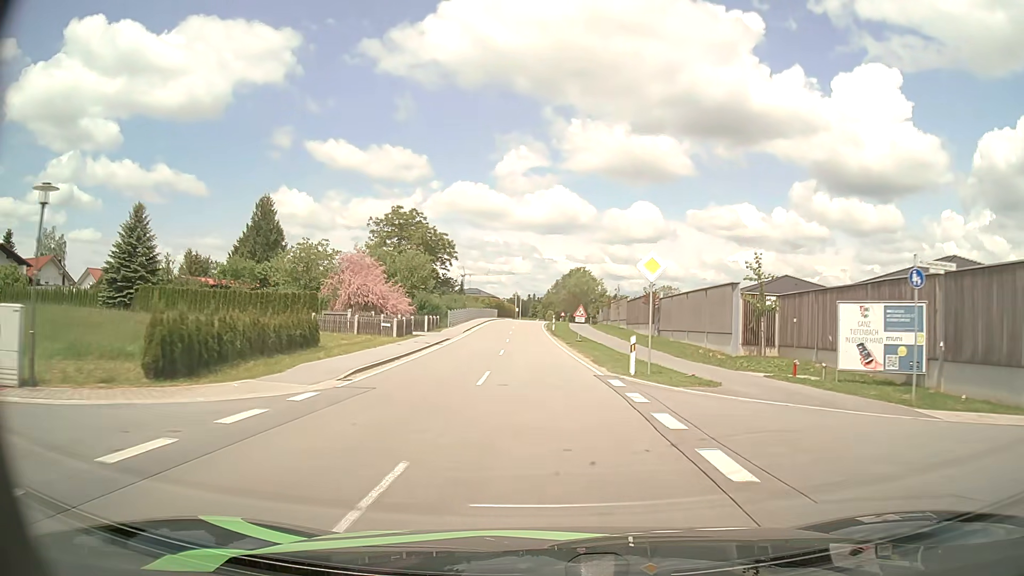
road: tertiary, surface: asphalt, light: Day
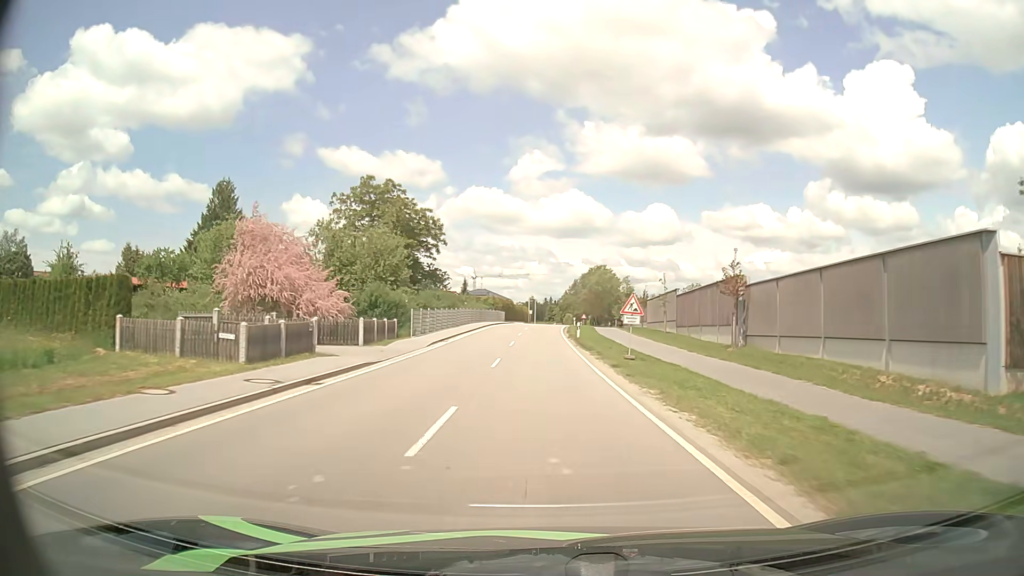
(-0.3, +20.0) m; -1°
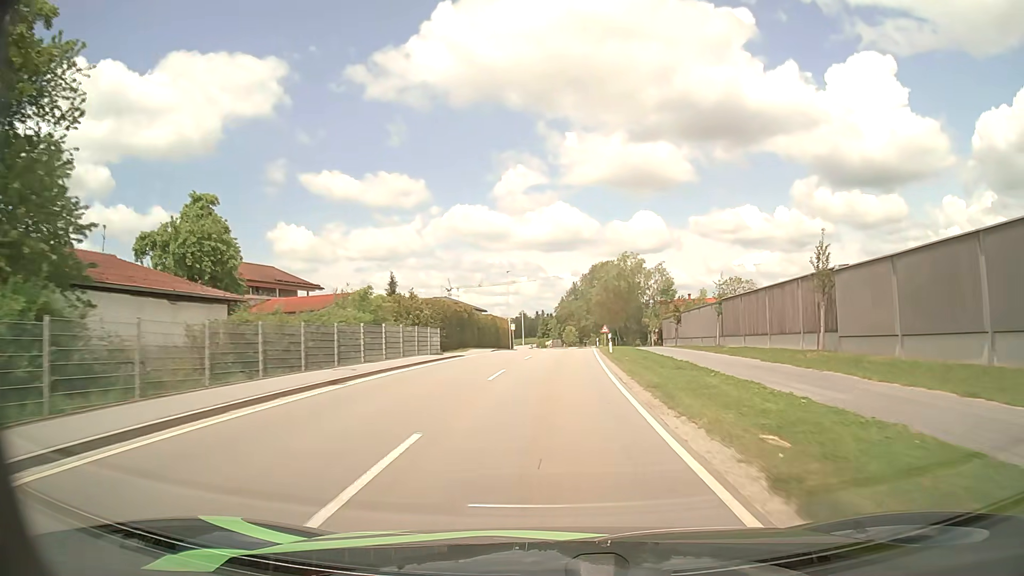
(-0.4, +50.5) m; 0°
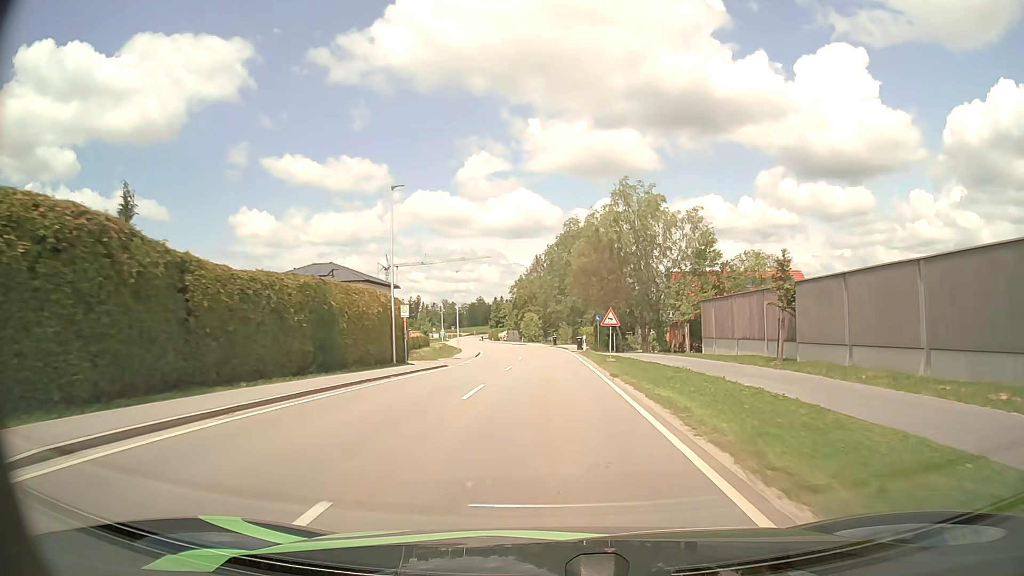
(+1.2, +39.0) m; +3°
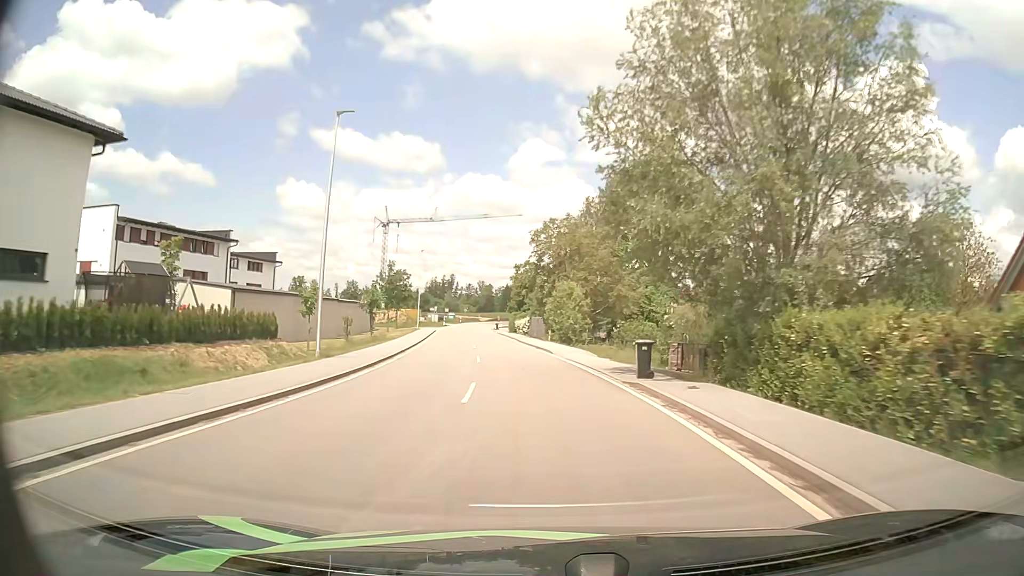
(-0.6, +49.6) m; -3°
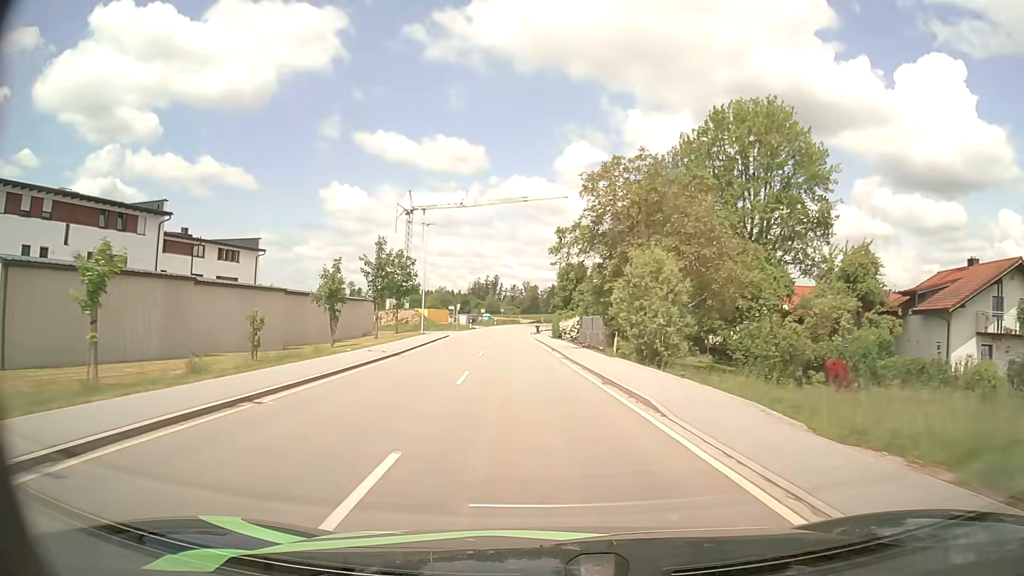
(-0.8, +20.7) m; -4°
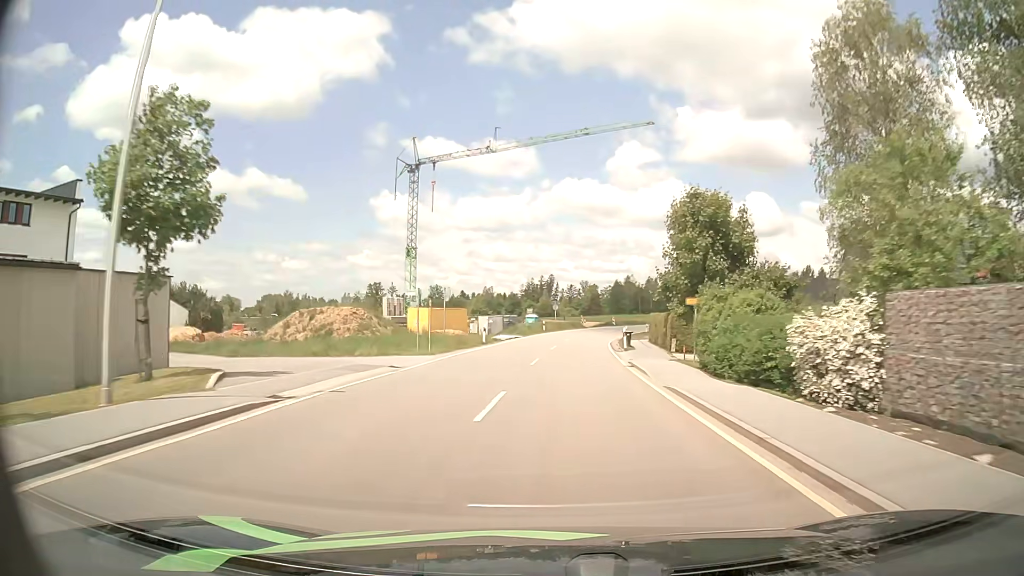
(-2.4, +42.0) m; -5°
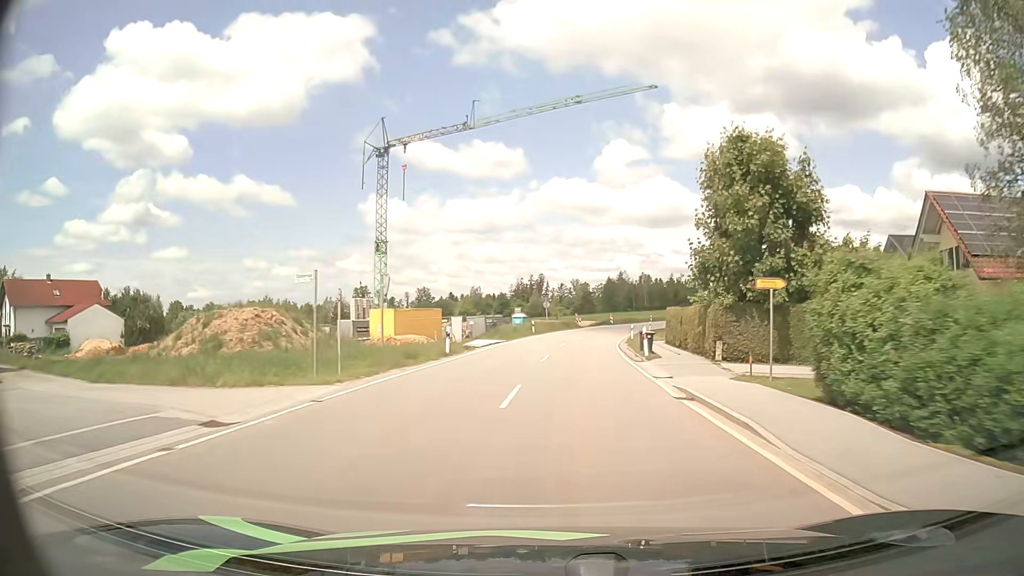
(0.0, +10.5) m; 0°
(0, +10) (+1, +20) (+1, +30) (+3, +40) (+4, +50) (+6, +60) (+8, +69) (+10, +79) (+13, +89) (+16, +98) m
